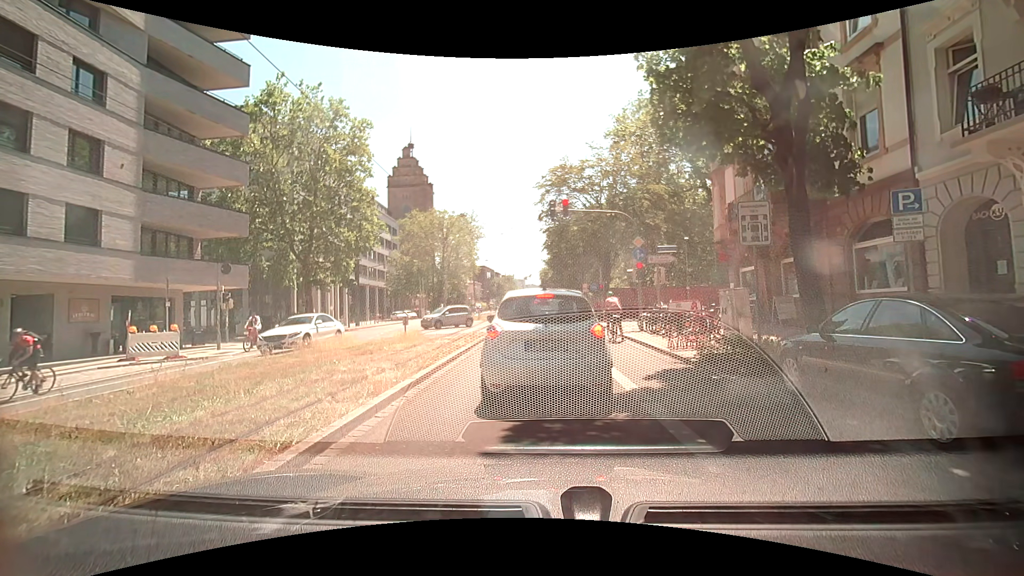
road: primary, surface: asphalt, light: Day
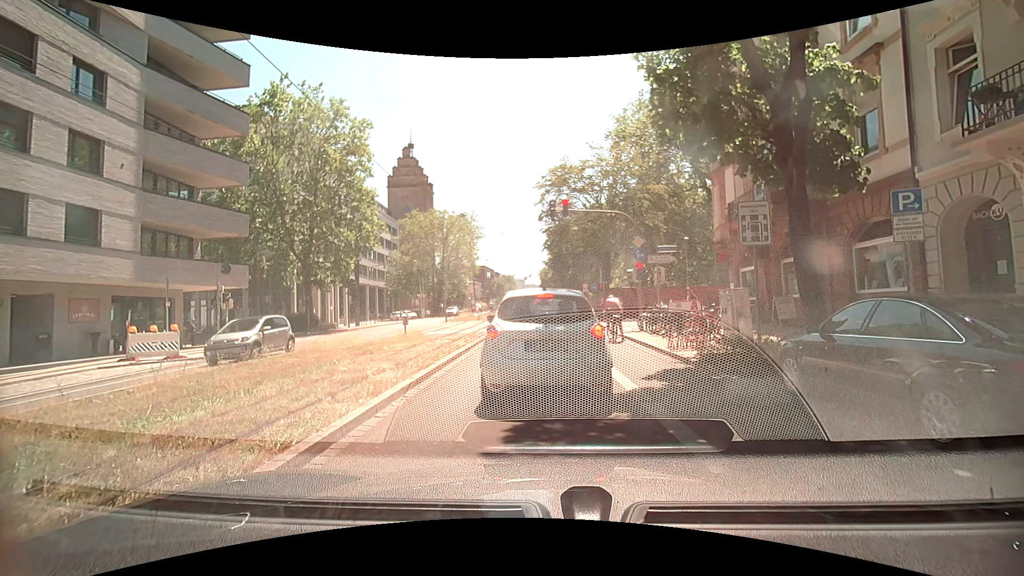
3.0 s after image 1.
(0.0, 0.0) m; 0°
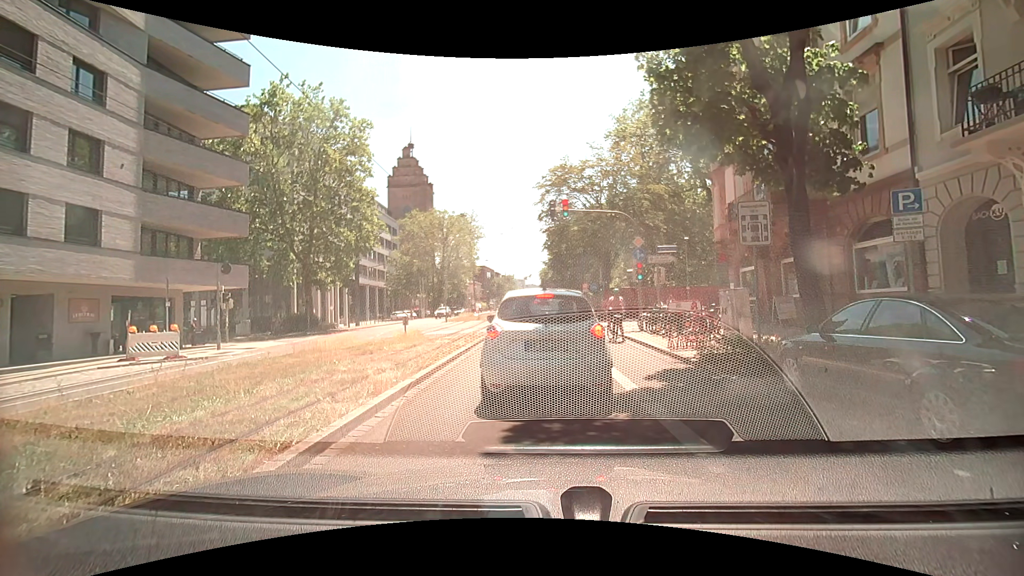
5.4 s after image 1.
(0.0, 0.0) m; 0°
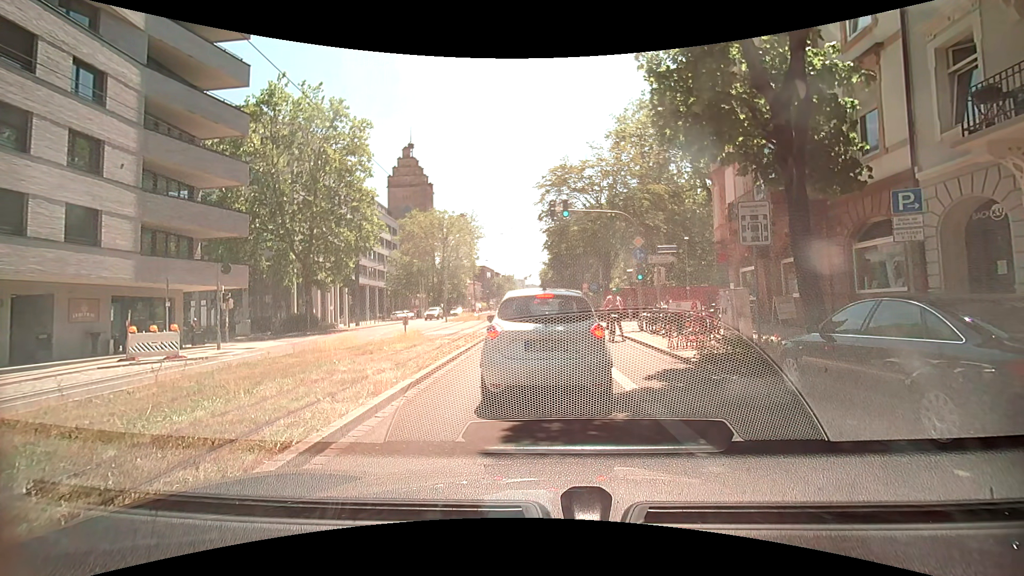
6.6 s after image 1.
(0.0, 0.0) m; 0°
